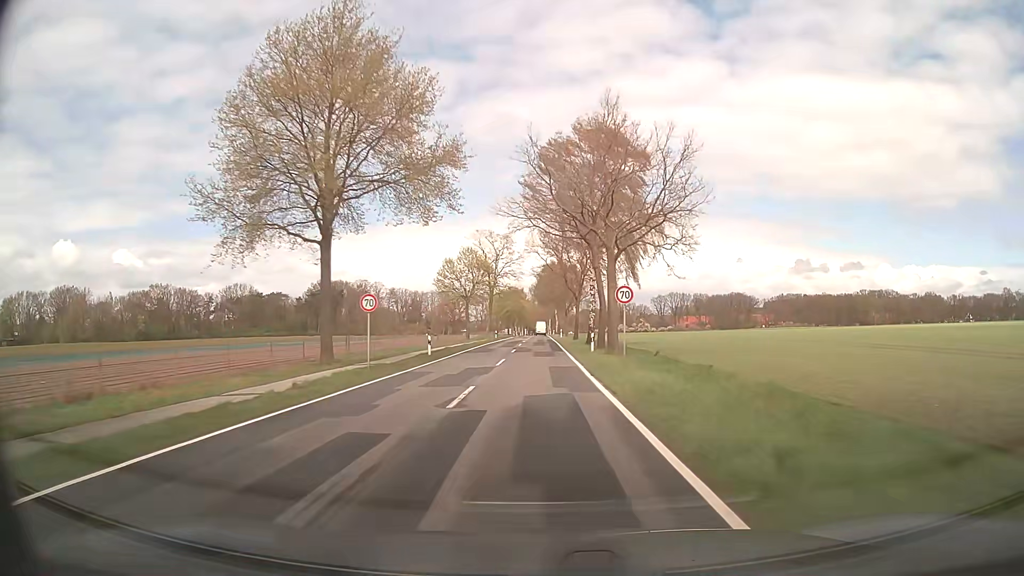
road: secondary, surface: asphalt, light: Day
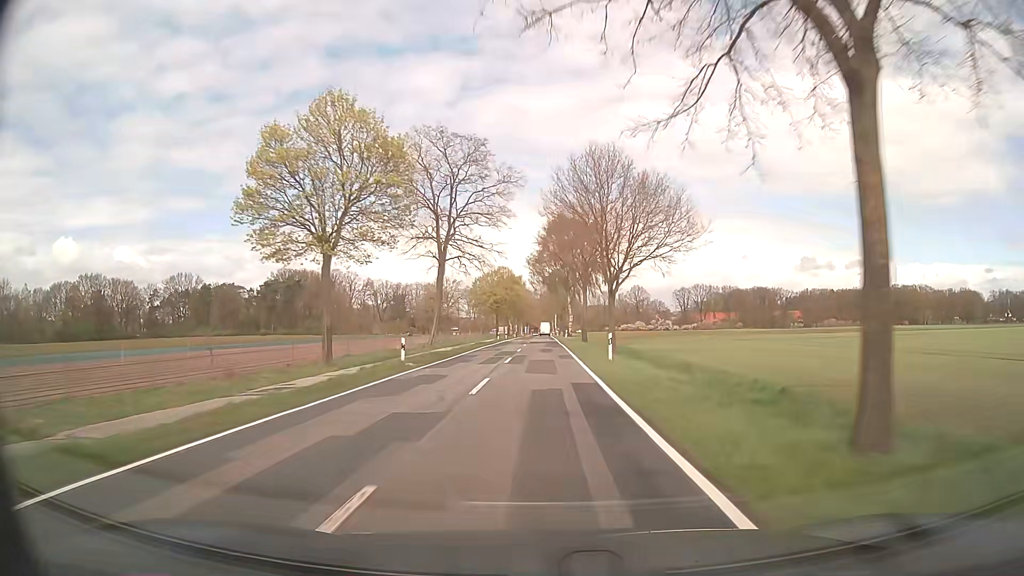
(0.0, +57.6) m; 0°
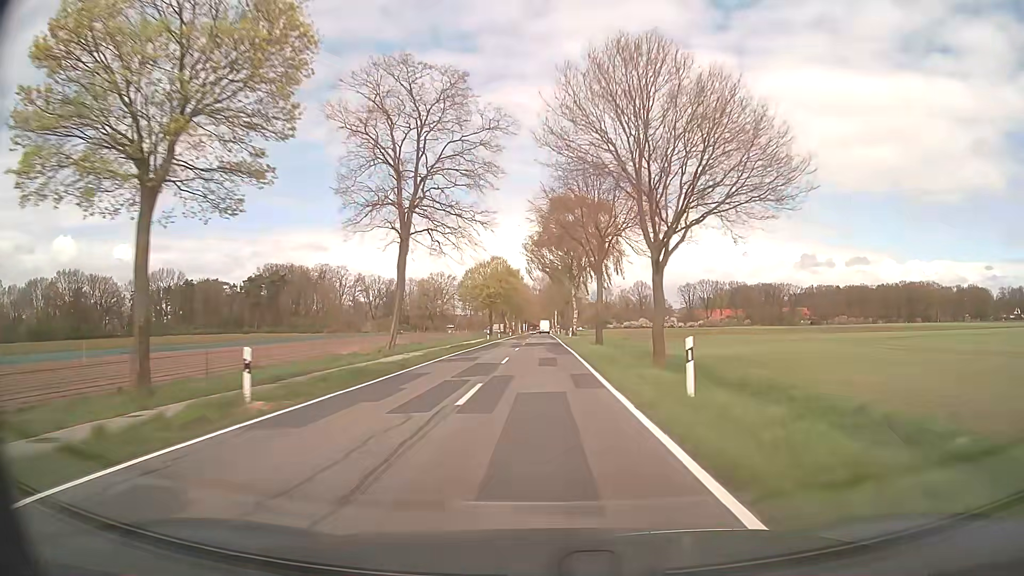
(0.0, +14.4) m; 0°
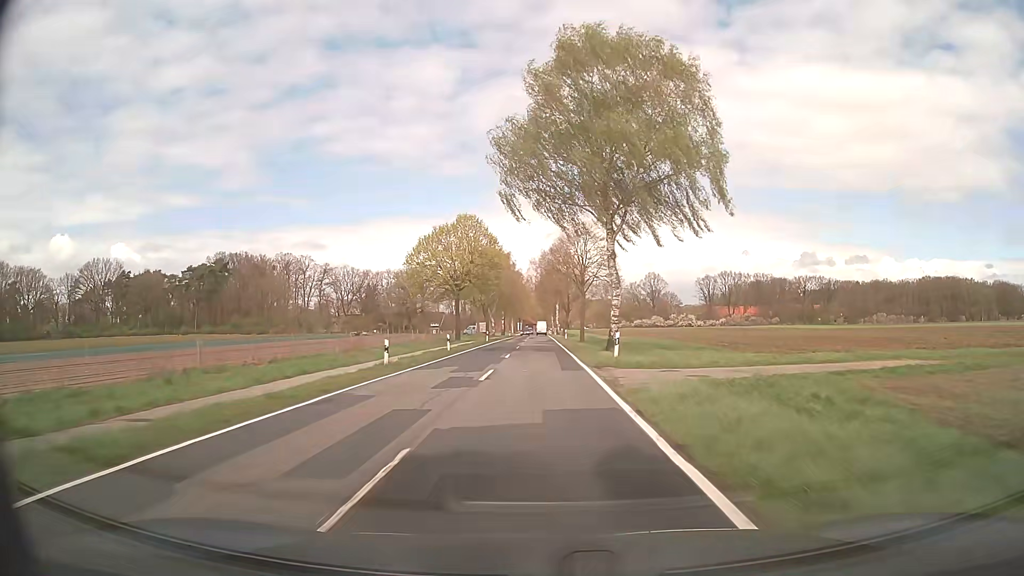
(-0.1, +43.2) m; 0°
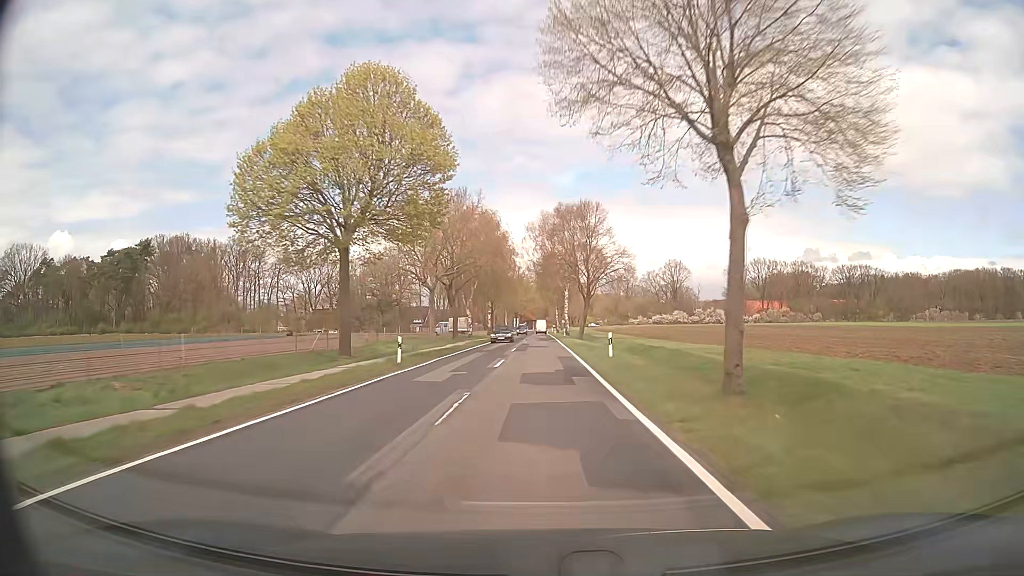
(-0.2, +43.3) m; 0°
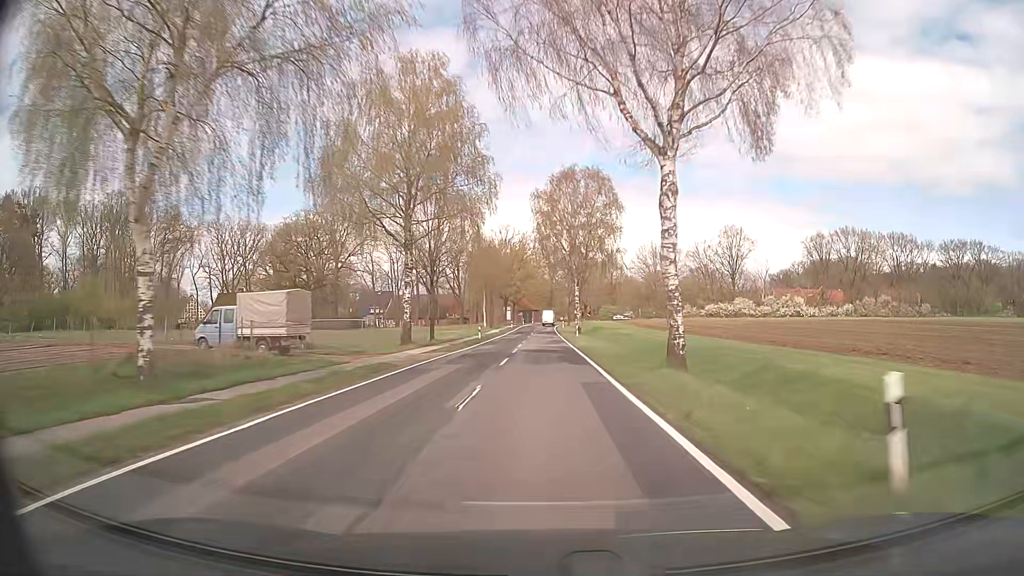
(-0.2, +71.1) m; 0°
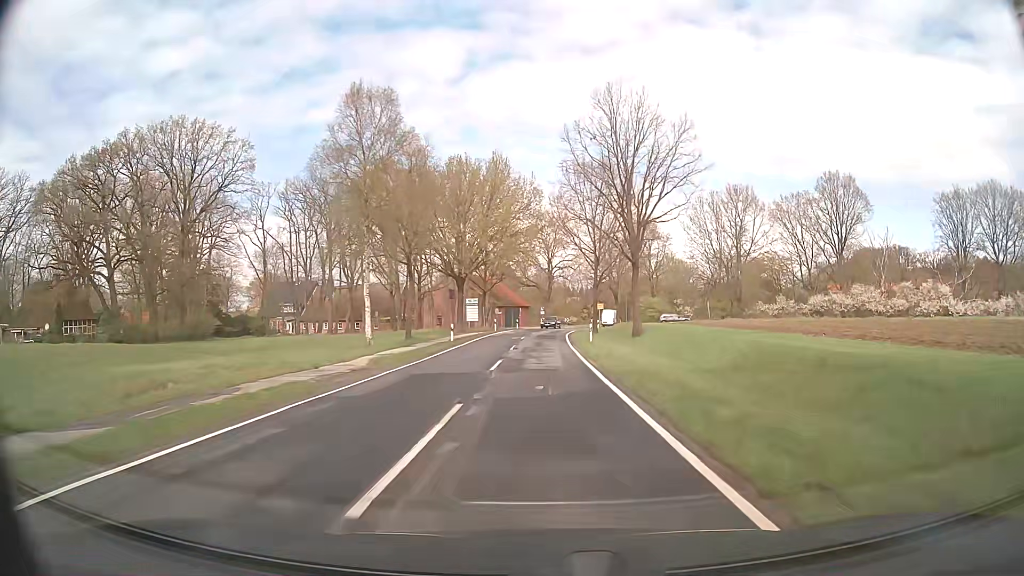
(+0.2, +65.6) m; 0°
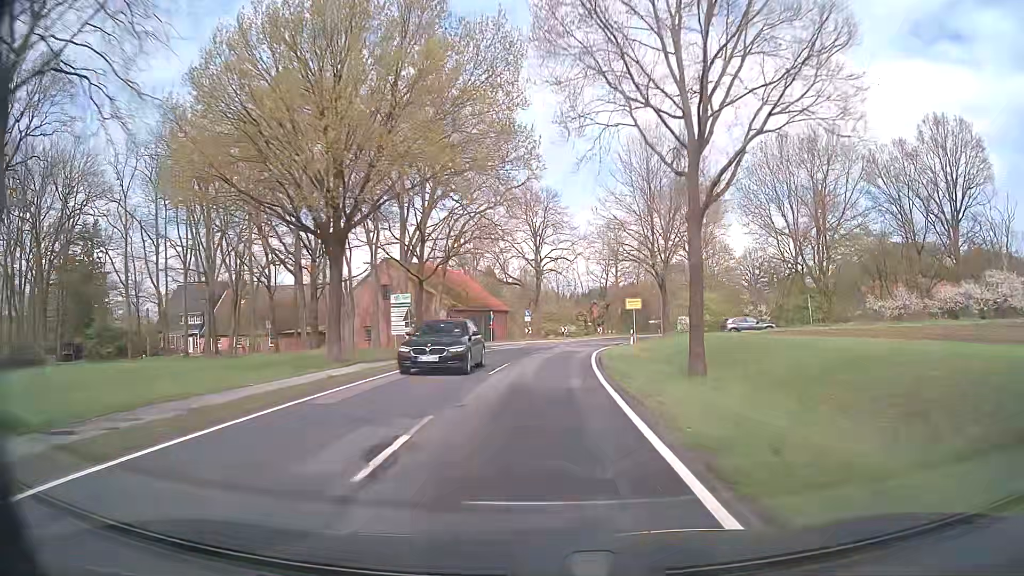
(+0.5, +36.1) m; +1°
(0, +10) (0, +20) (+1, +30) (+3, +40) (+4, +50) (+7, +59) (+10, +69) (+13, +78) (+17, +88) (+21, +97) m
